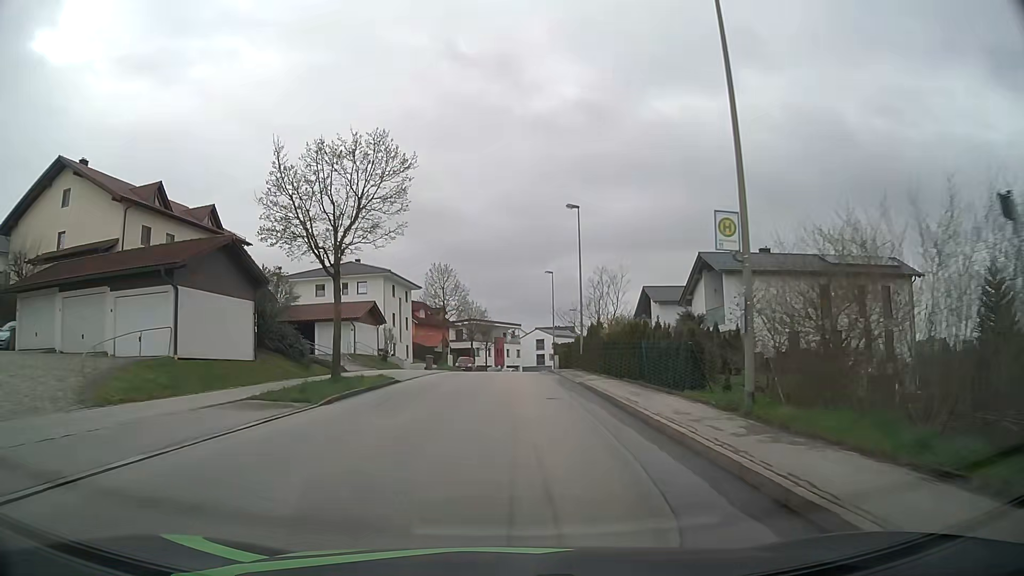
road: residential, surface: asphalt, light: Day
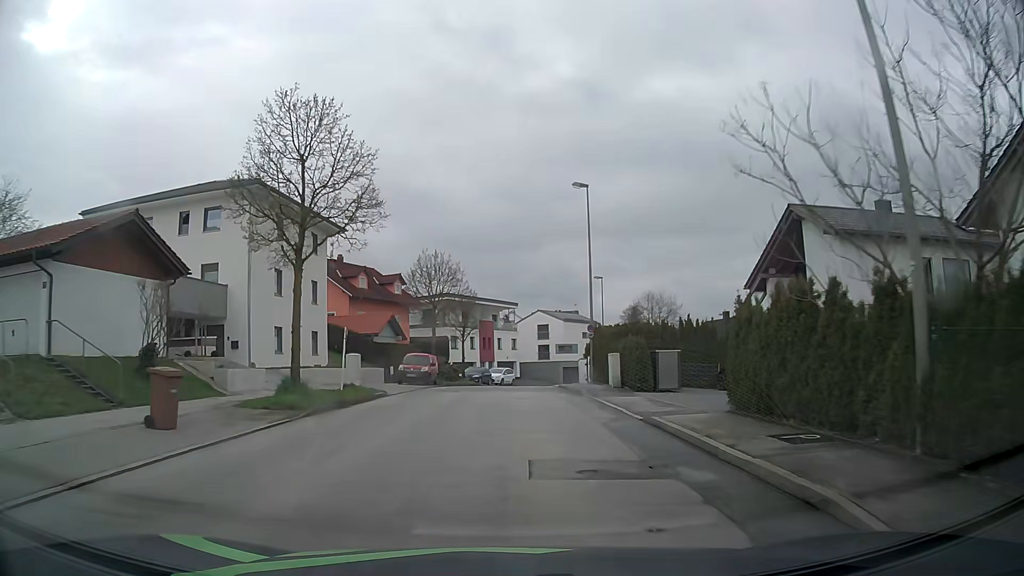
(0.0, +34.2) m; +1°
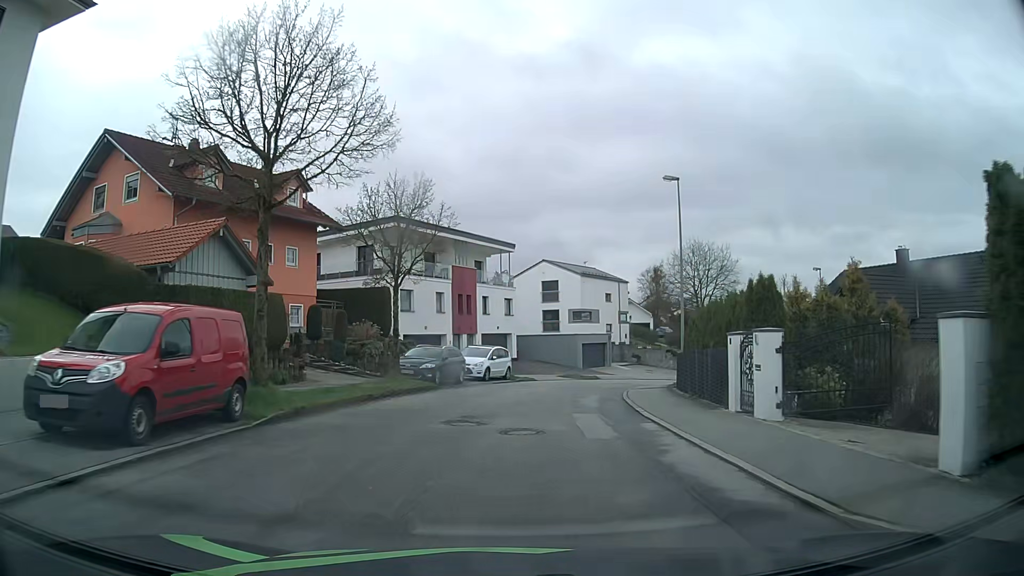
(-0.1, +29.8) m; +1°
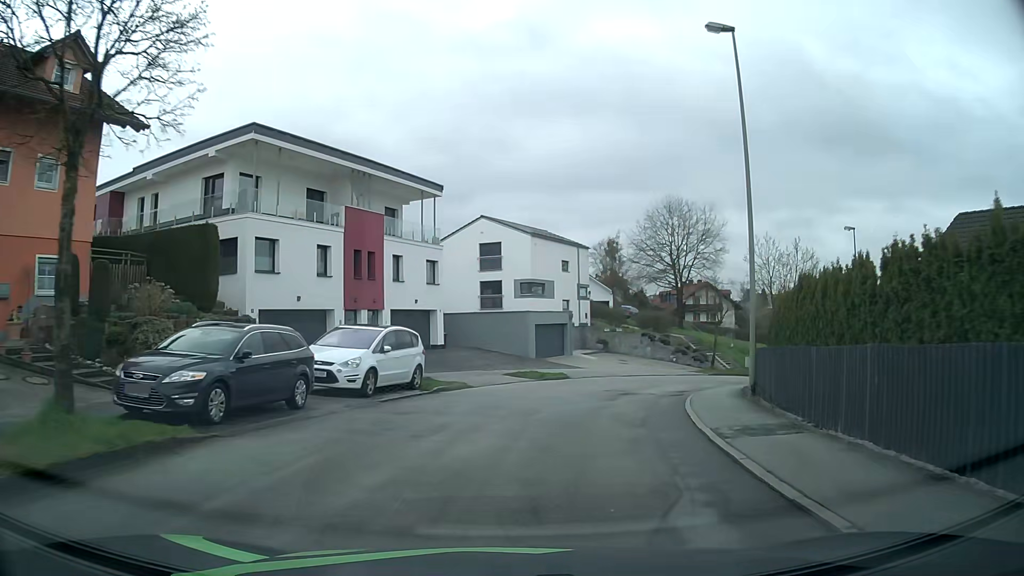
(+0.5, +15.8) m; +6°
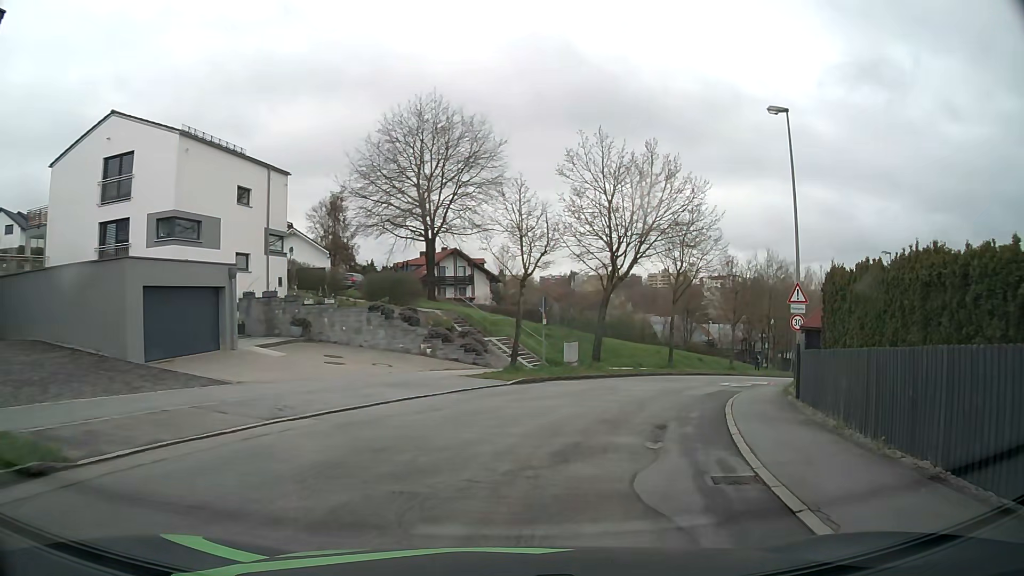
(+3.5, +22.1) m; +22°
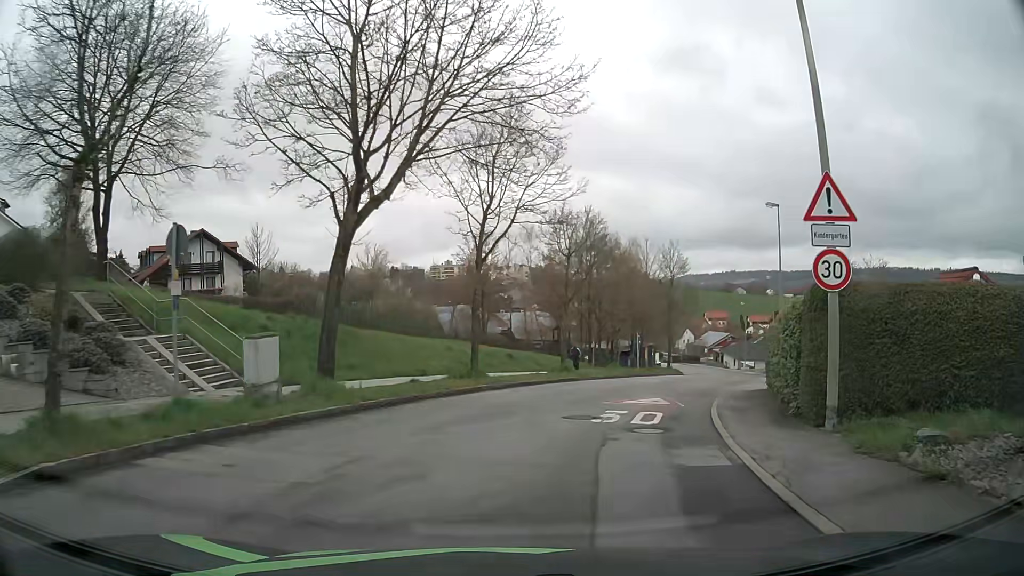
(+2.4, +15.1) m; +18°
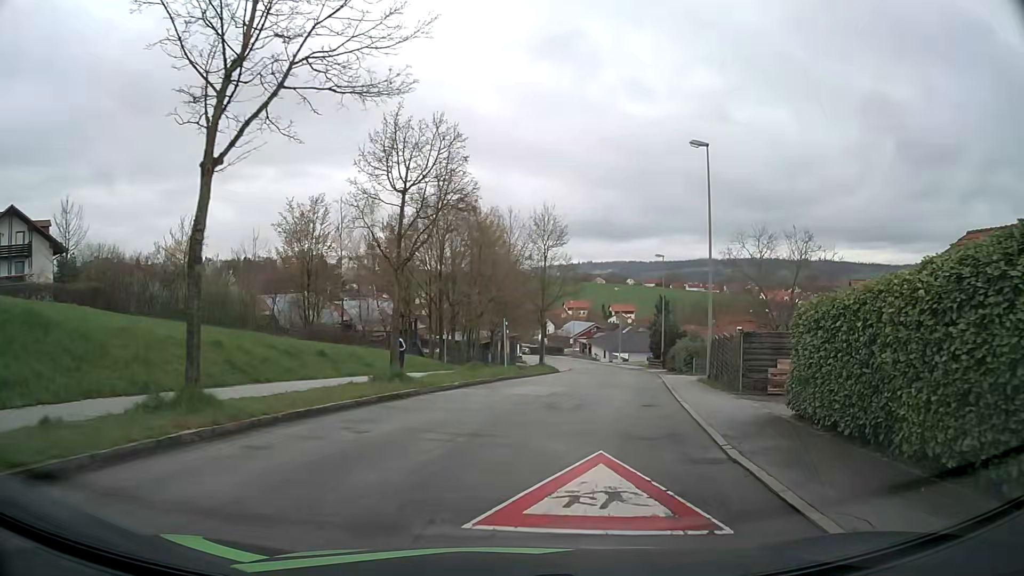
(+1.2, +11.2) m; +12°
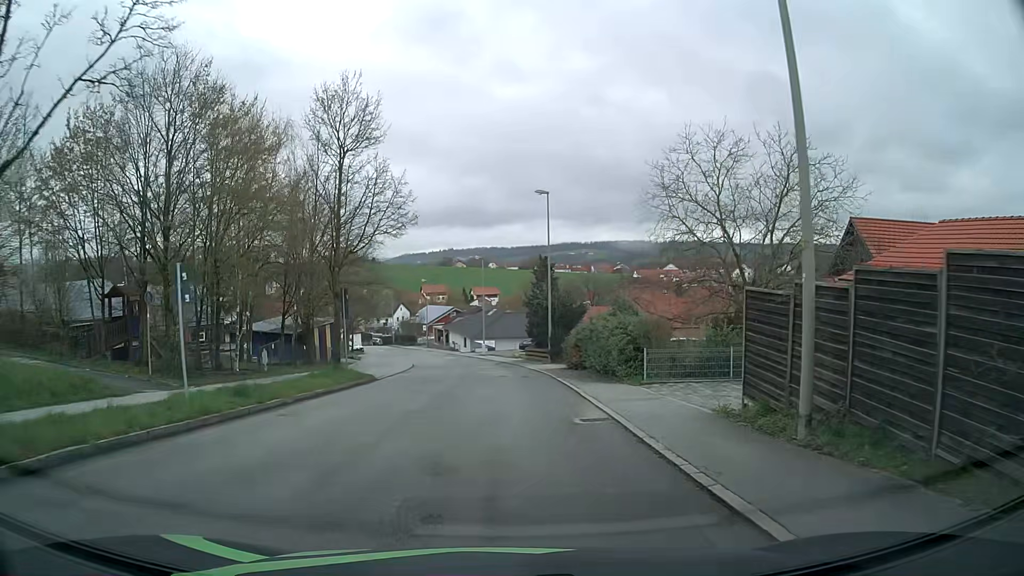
(+3.3, +20.5) m; +13°
(0, +10) (0, +20) (-1, +30) (-1, +40) (-3, +50) (-4, +60) (-6, +70) (-9, +79) (-12, +89) (-15, +98) m
